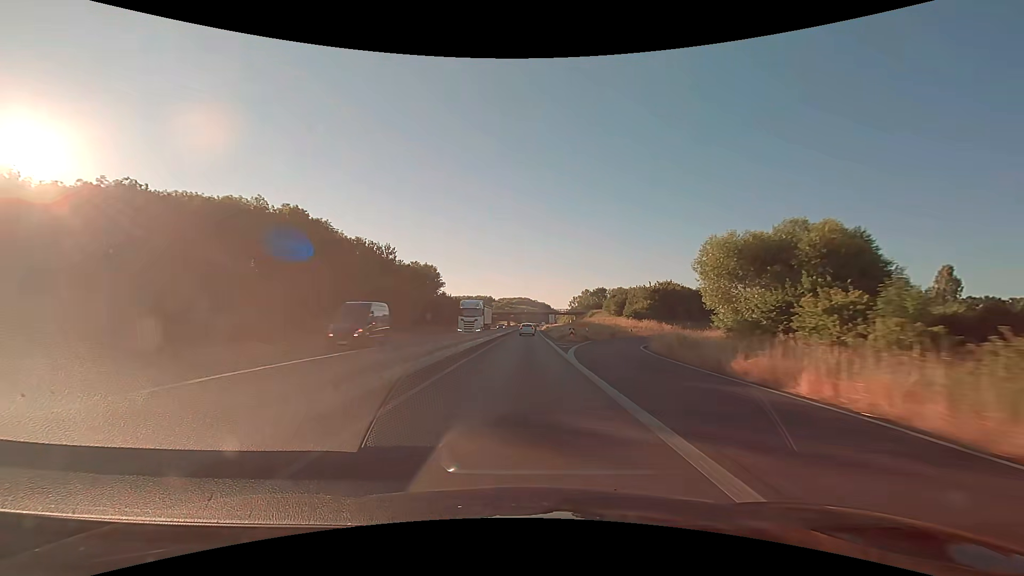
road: trunk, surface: asphalt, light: Day
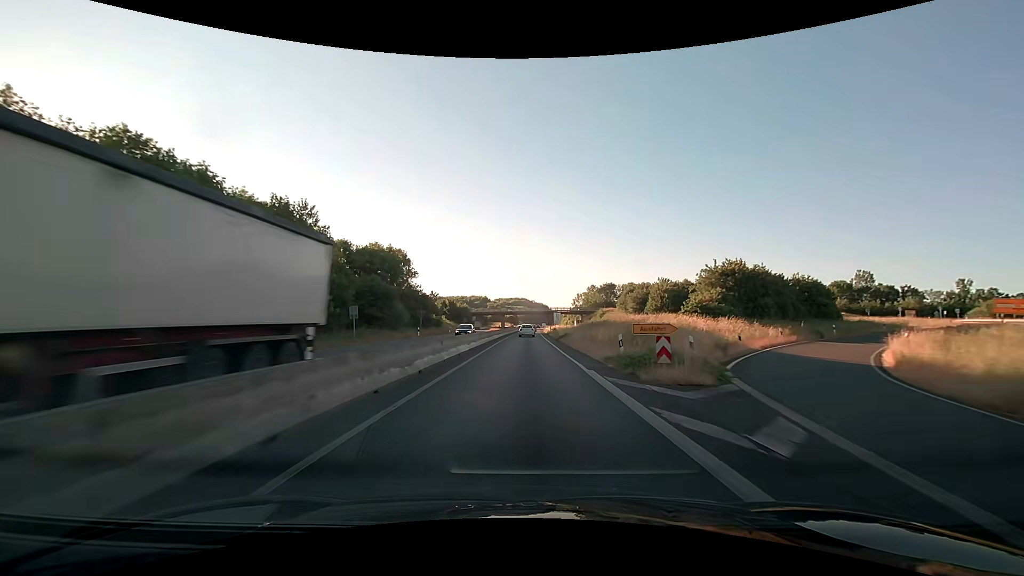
(0.0, +29.5) m; 0°
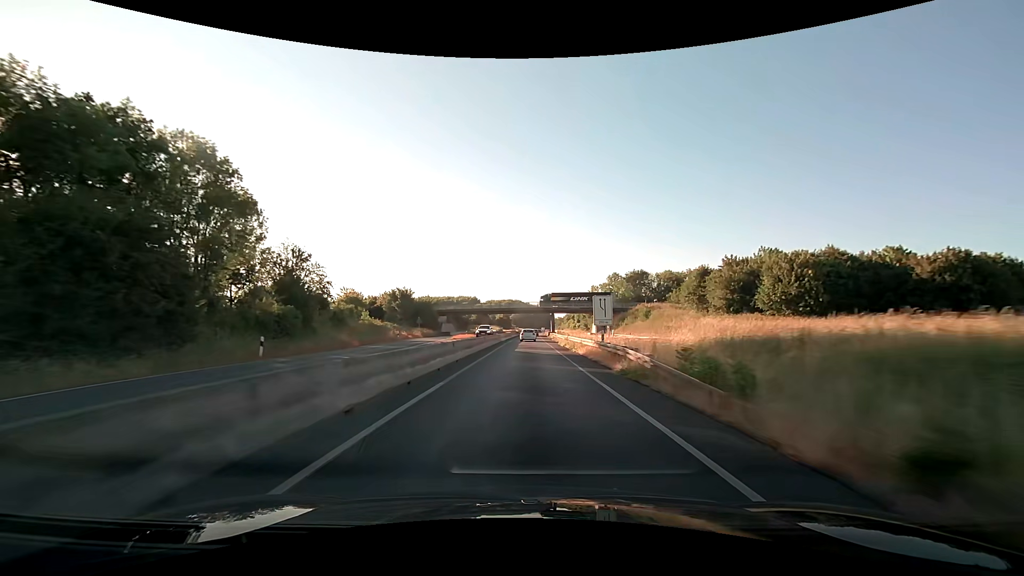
(+0.4, +58.4) m; +1°
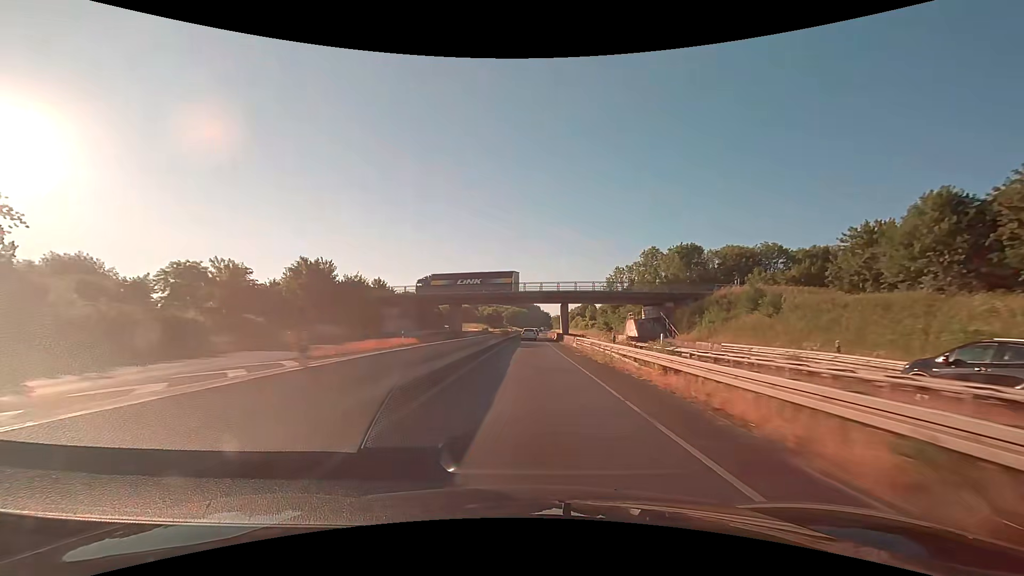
(+0.1, +44.1) m; +1°
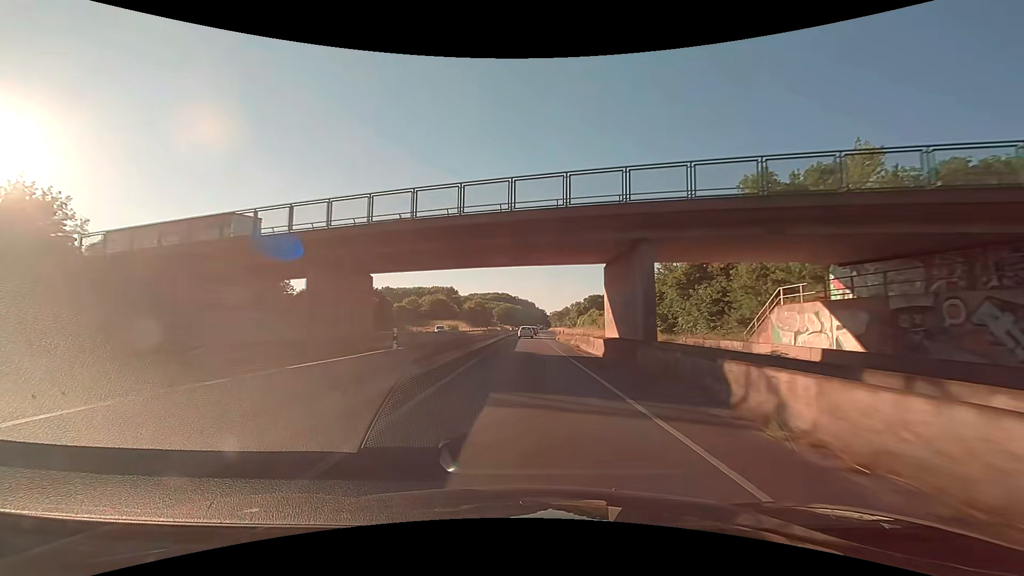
(+0.2, +44.8) m; 0°
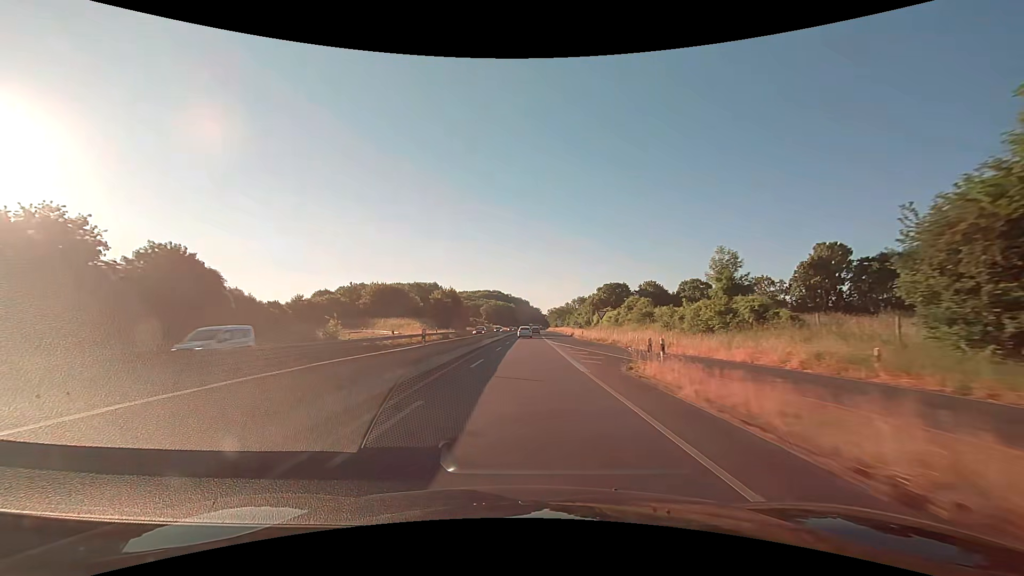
(+0.3, +46.0) m; +1°
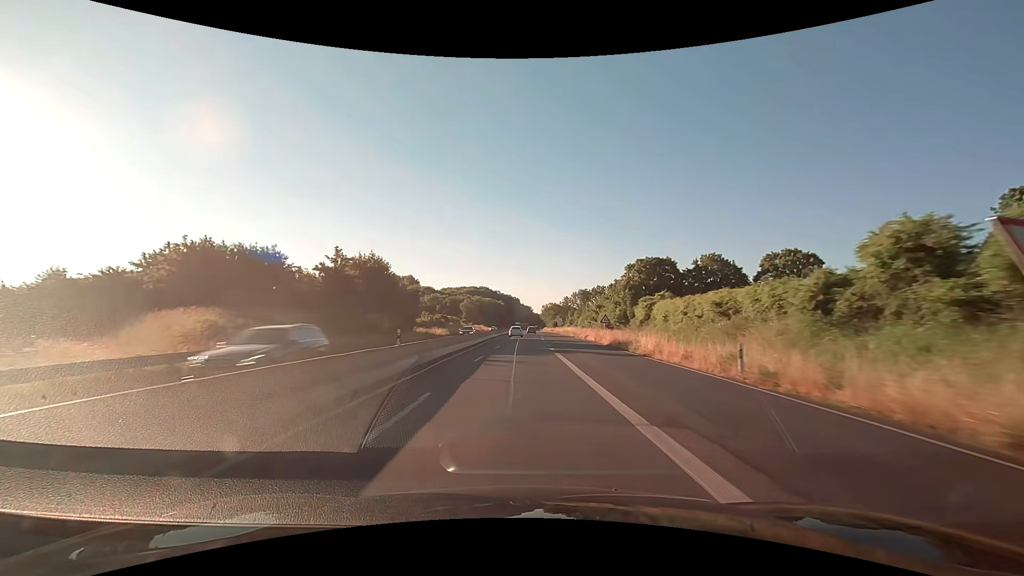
(+0.5, +47.3) m; +1°
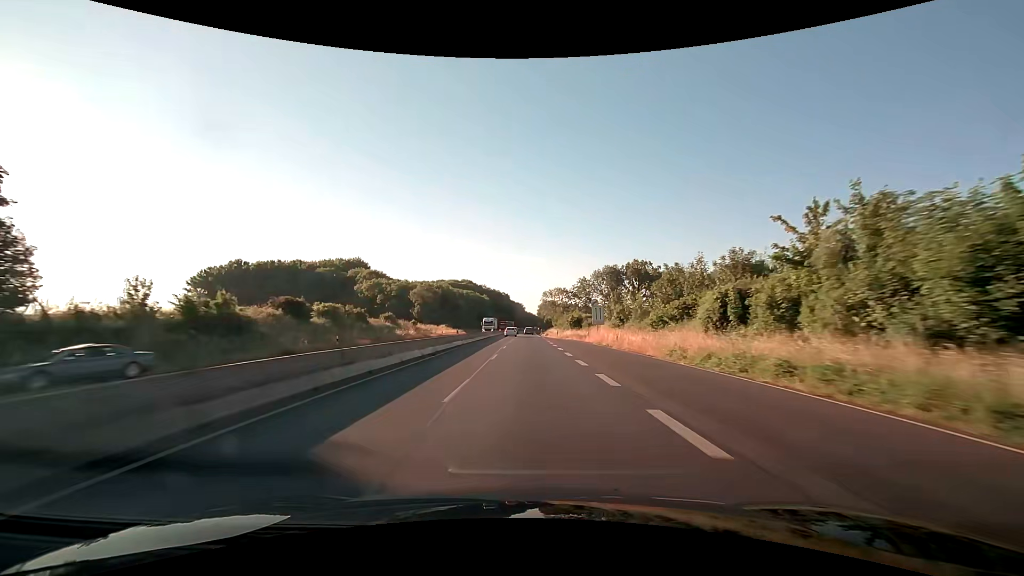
(+0.6, +81.7) m; +1°
(0, +10) (0, +20) (0, +30) (0, +40) (0, +50) (0, +60) (+1, +70) (+1, +80) (+1, +90) (+1, +100) m
